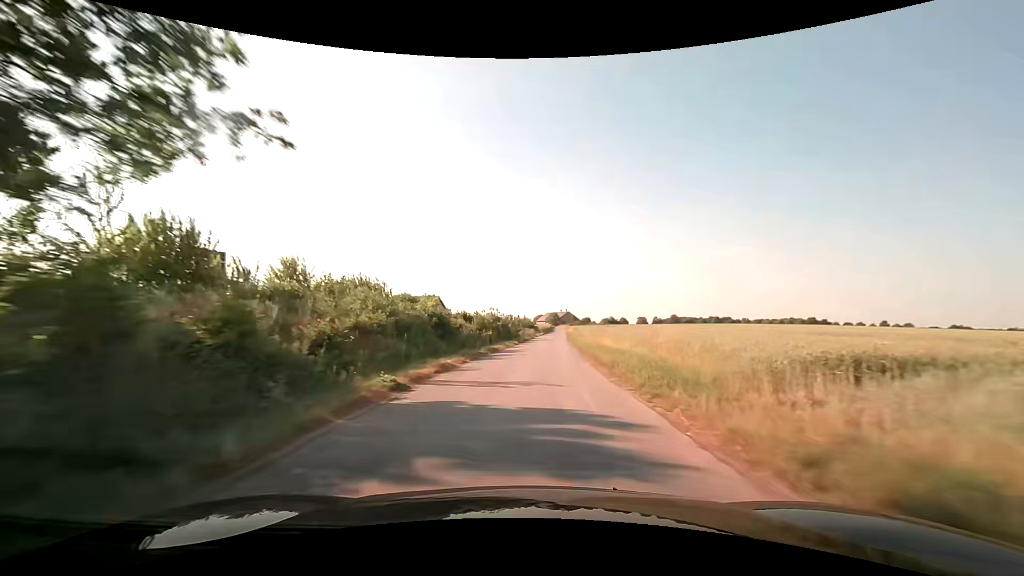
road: unclassified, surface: asphalt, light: Day
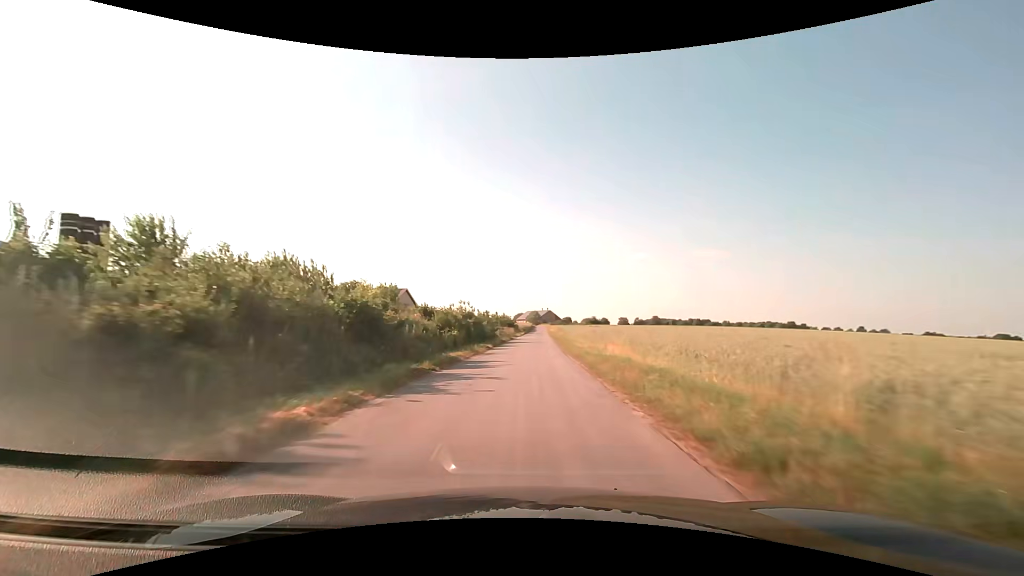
(+0.2, +10.8) m; +2°
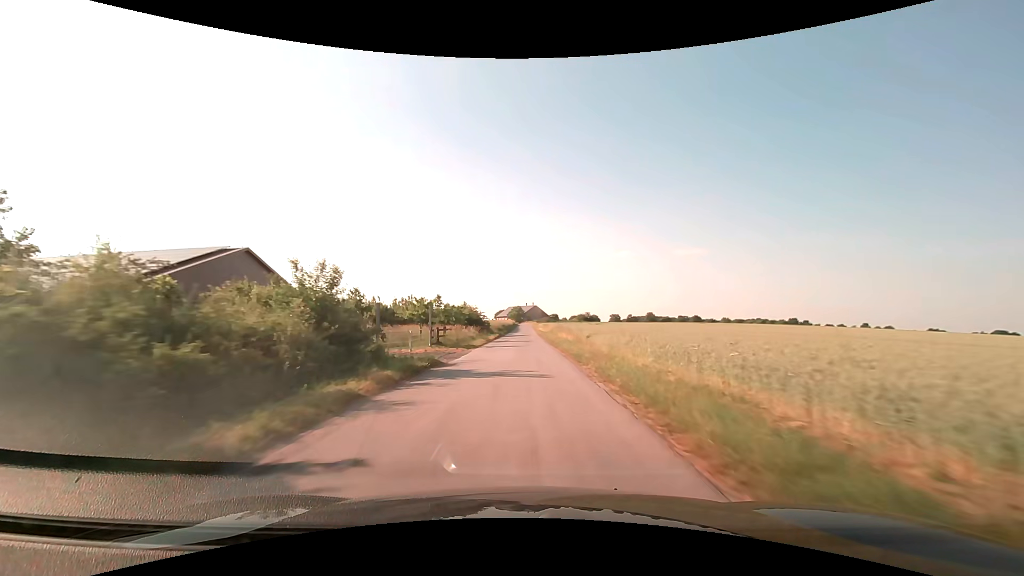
(+1.6, +43.6) m; +3°
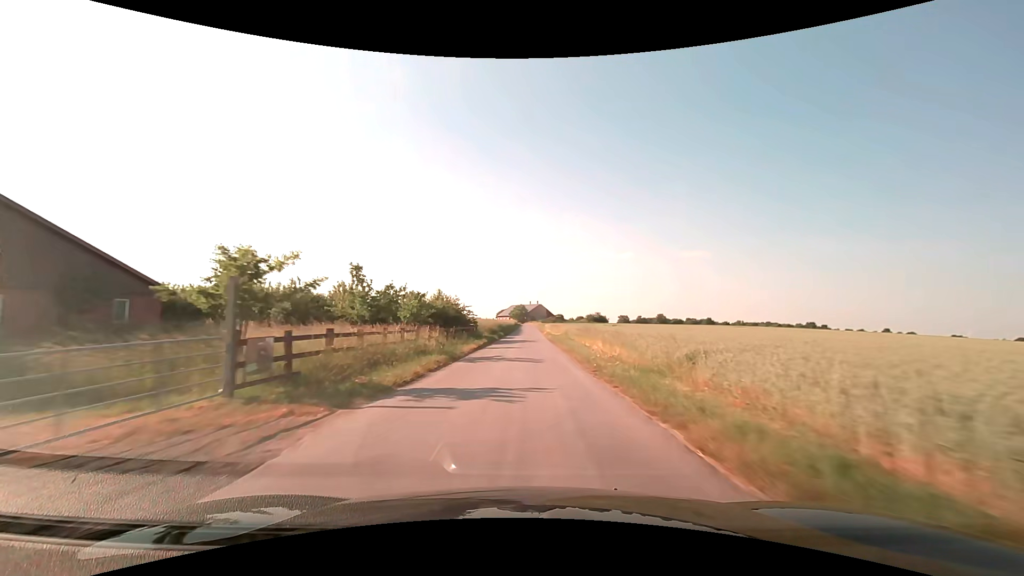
(-0.1, +21.9) m; 0°
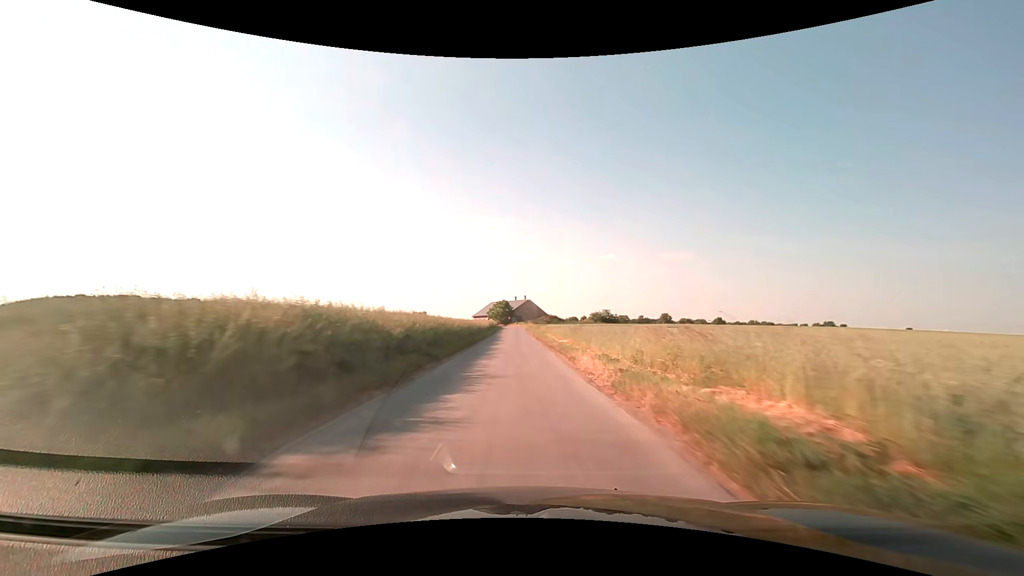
(+0.3, +54.9) m; +1°
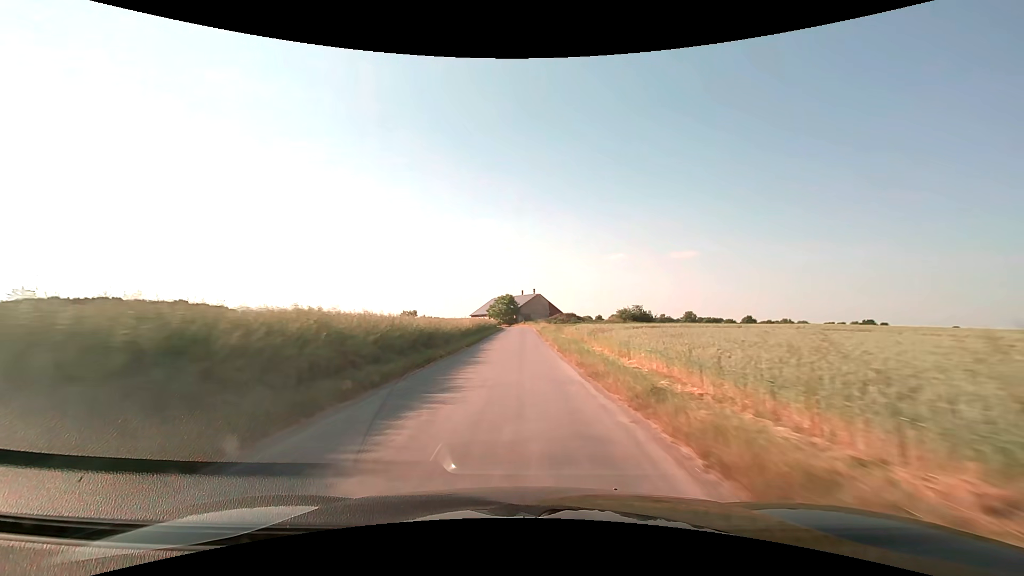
(-0.2, +32.7) m; -1°
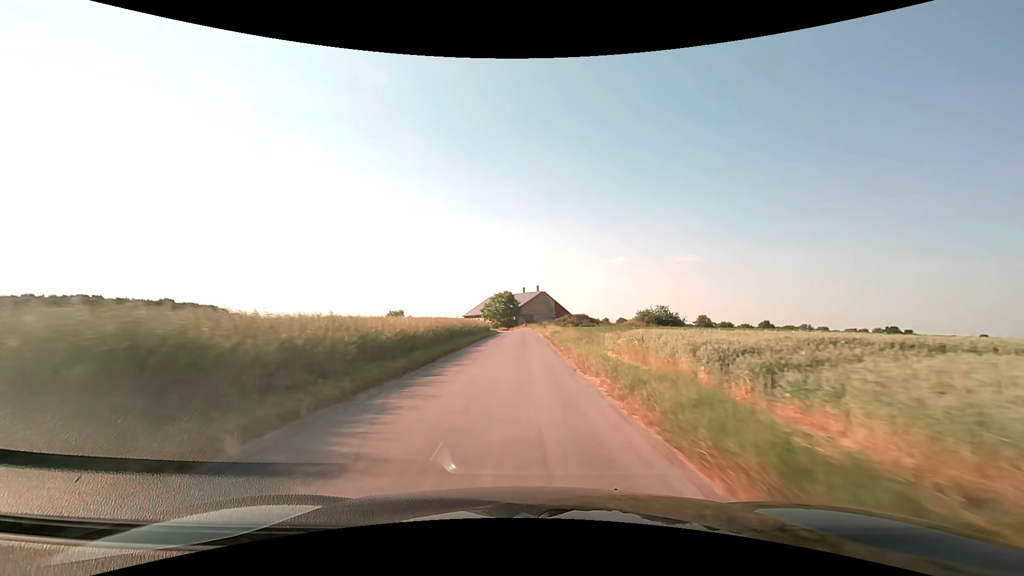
(-0.2, +20.8) m; -1°
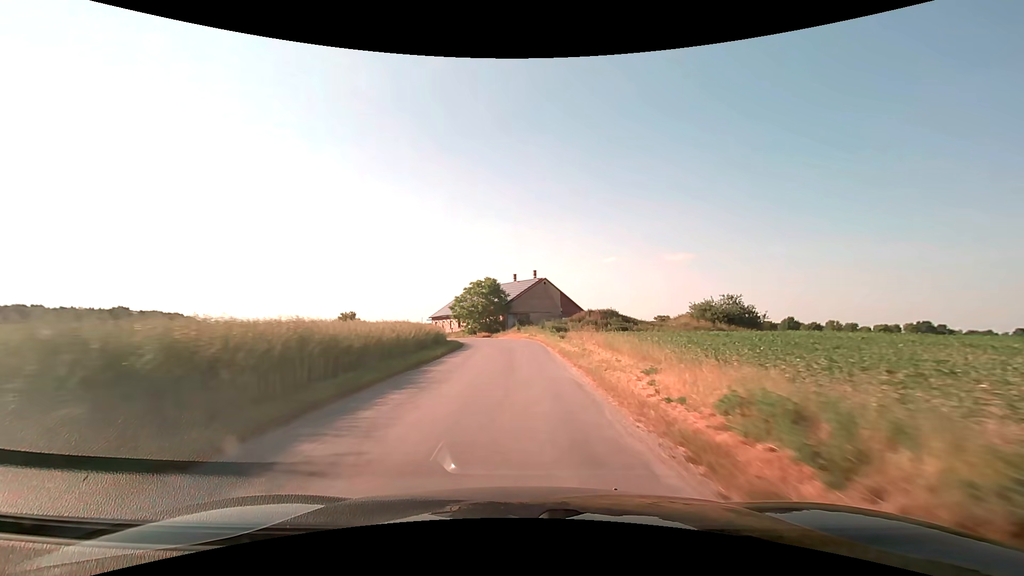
(+0.2, +37.0) m; +1°
(0, +10) (0, +20) (0, +30) (-1, +40) (-3, +50) (-5, +59) (-9, +69) (-14, +77) (-19, +86) (-25, +94) m
